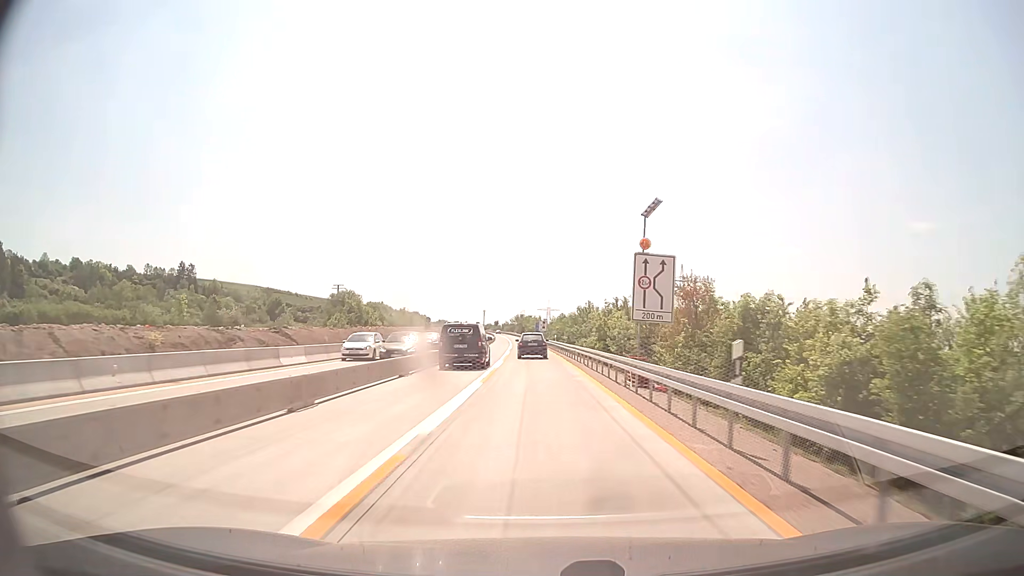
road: motorway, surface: concrete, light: Day
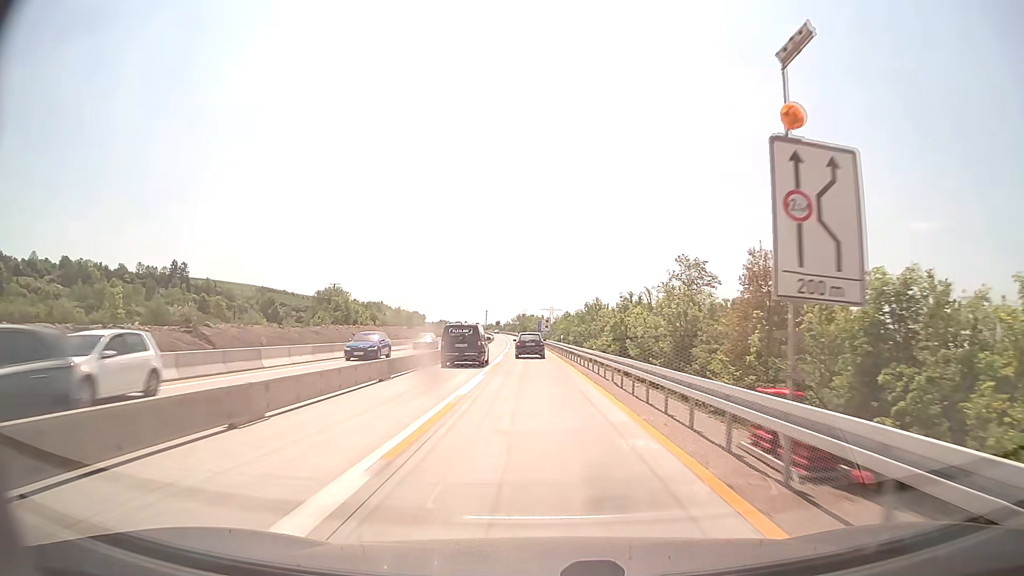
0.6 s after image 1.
(0.0, +12.3) m; 0°
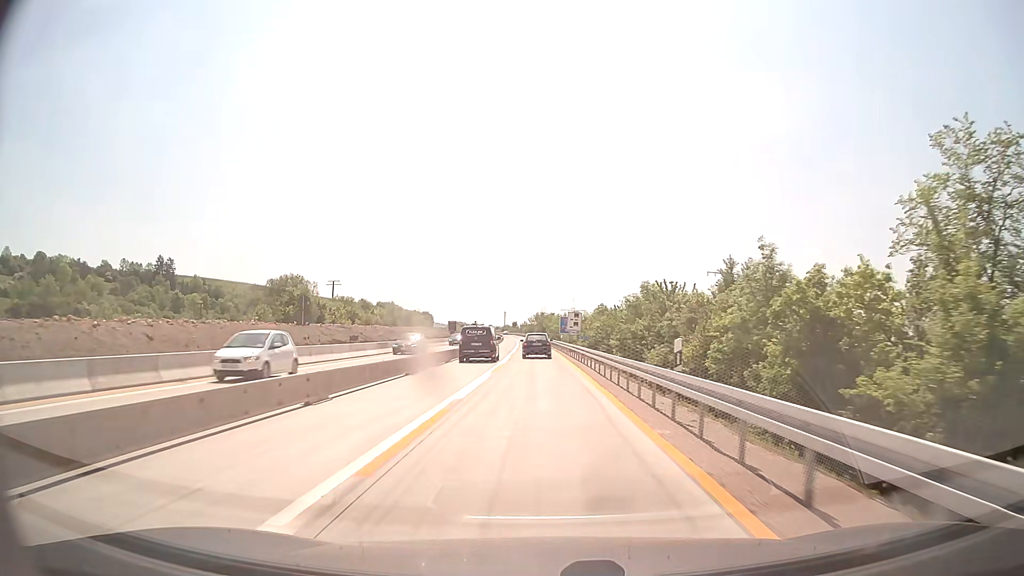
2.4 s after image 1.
(-0.5, +36.8) m; -2°
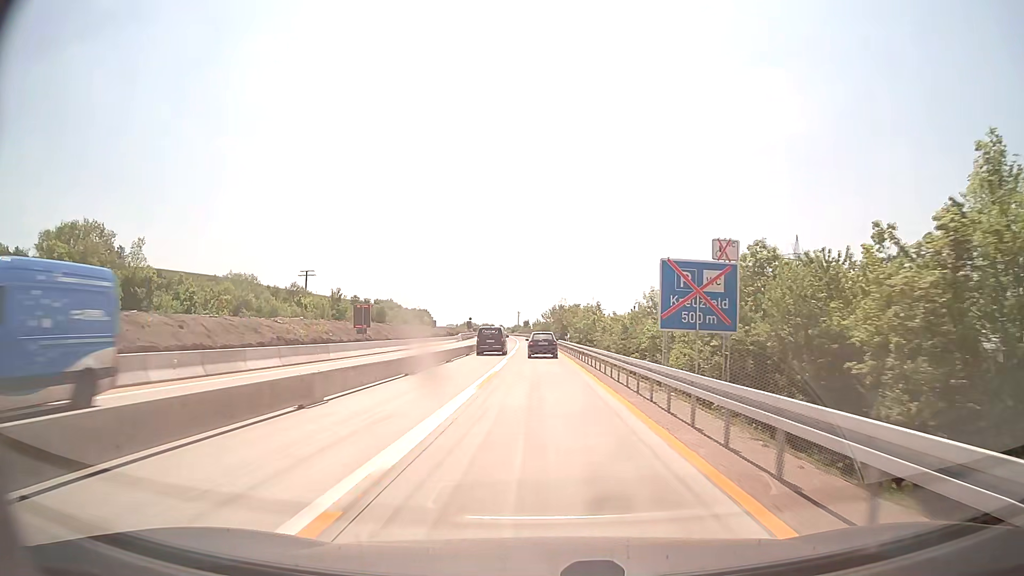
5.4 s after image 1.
(-0.9, +60.9) m; -1°
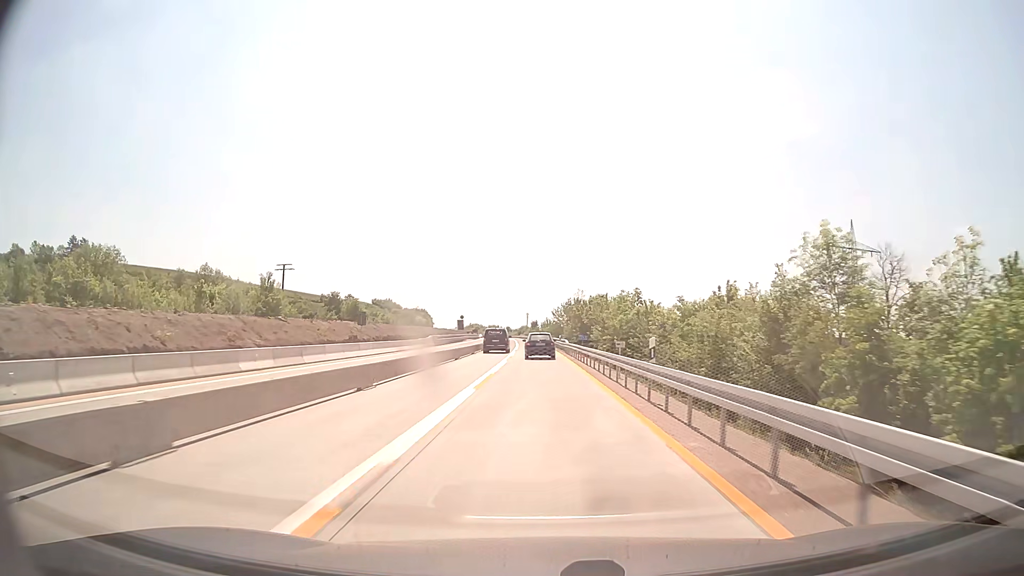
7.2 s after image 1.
(-0.2, +35.9) m; -1°
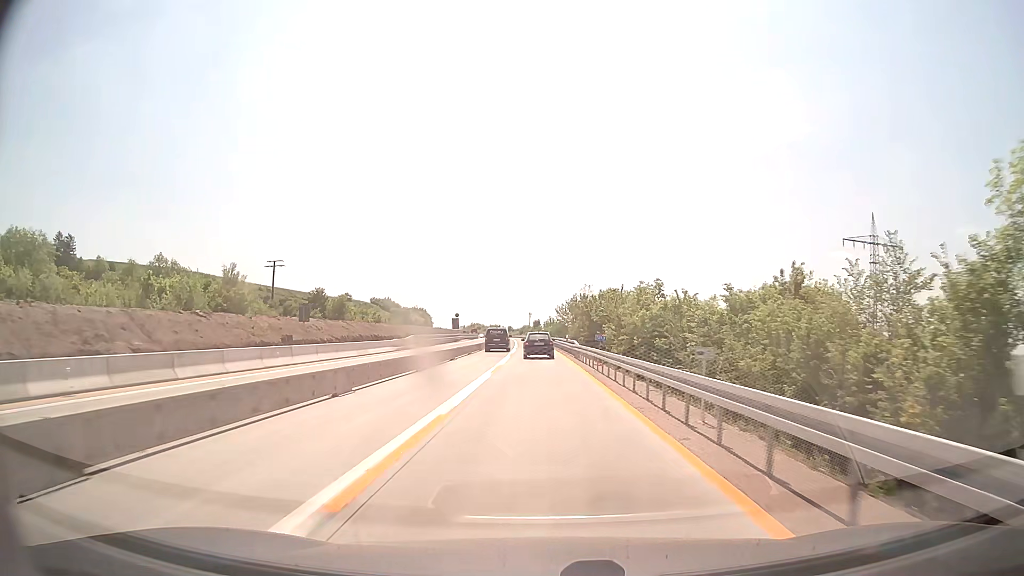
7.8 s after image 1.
(0.0, +11.8) m; 0°
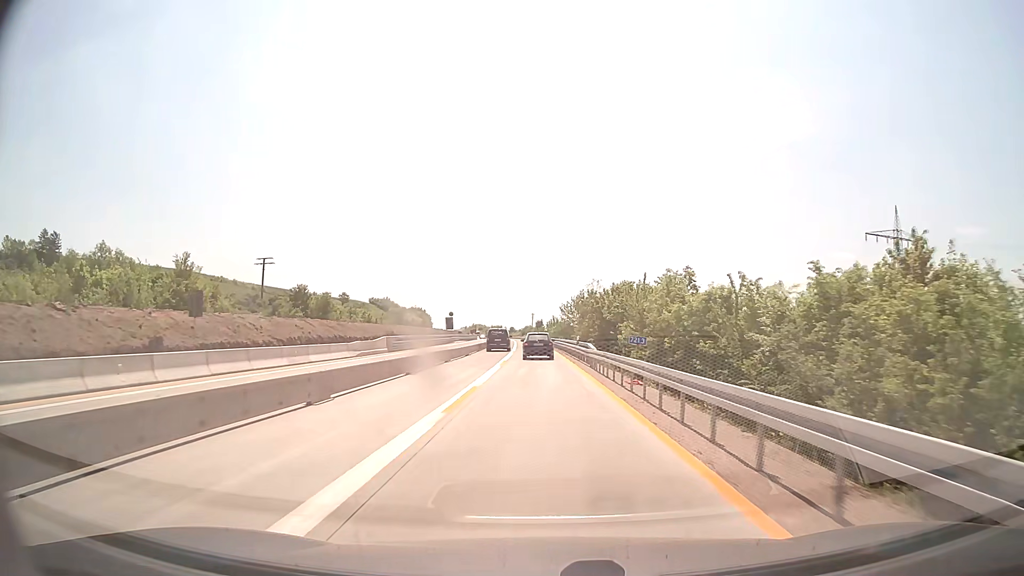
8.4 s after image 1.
(0.0, +11.8) m; 0°
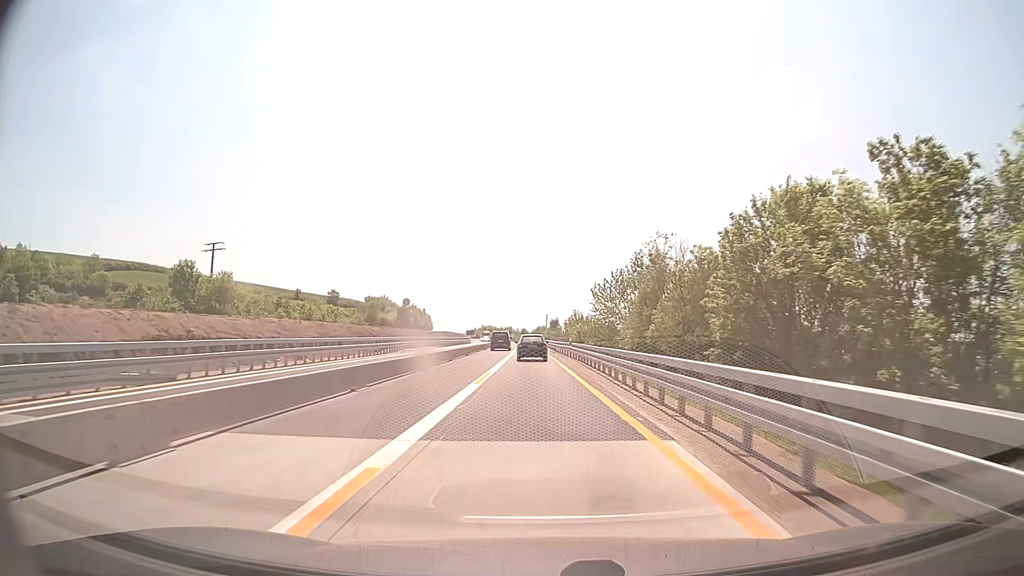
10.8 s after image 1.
(-0.4, +46.6) m; -1°
(0, +10) (0, +20) (0, +30) (0, +40) (-1, +50) (-1, +60) (-1, +70) (-1, +80) (-2, +90) (-2, +100) m
